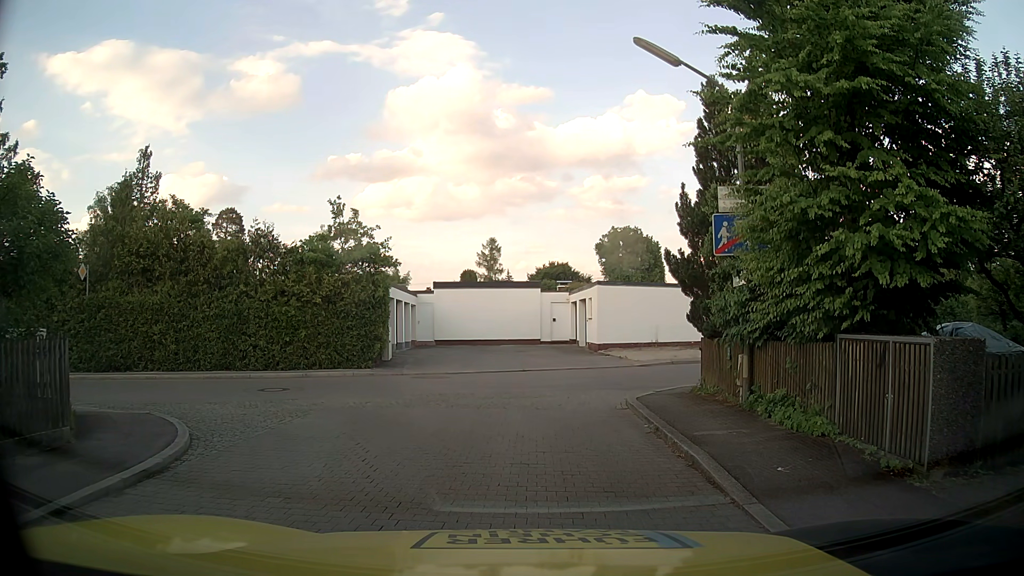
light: Day
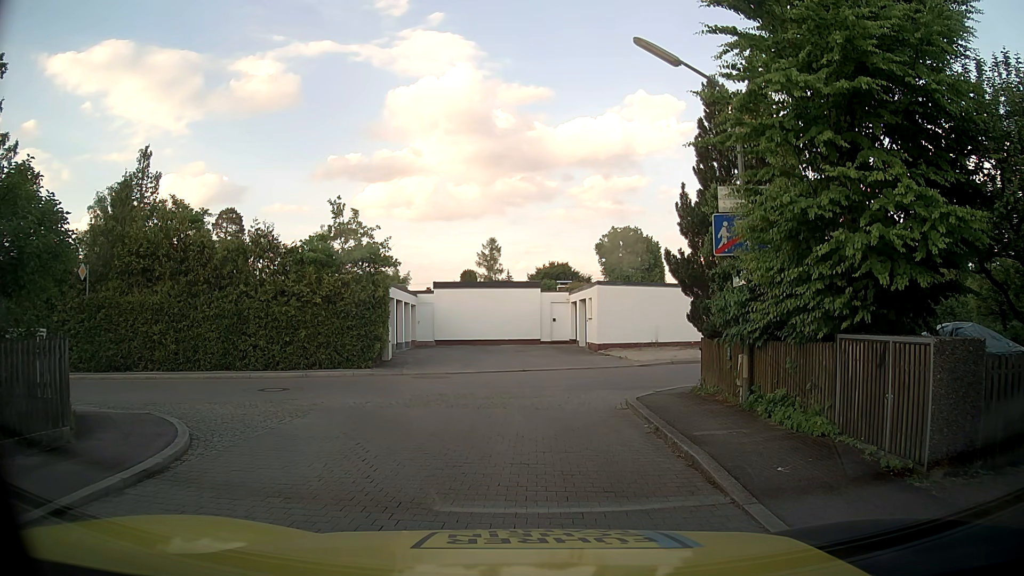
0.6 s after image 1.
(0.0, 0.0) m; 0°
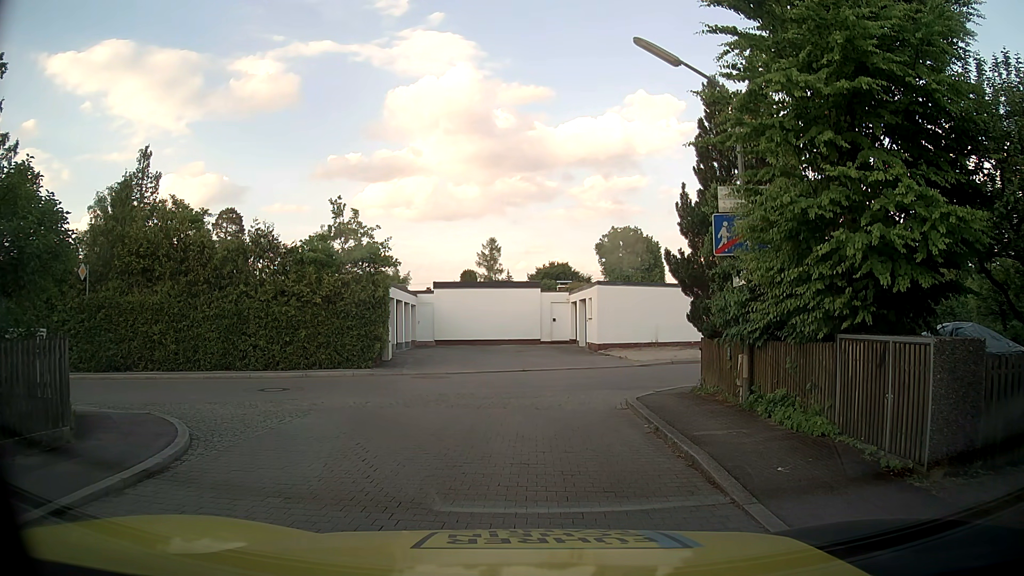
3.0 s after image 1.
(0.0, 0.0) m; 0°
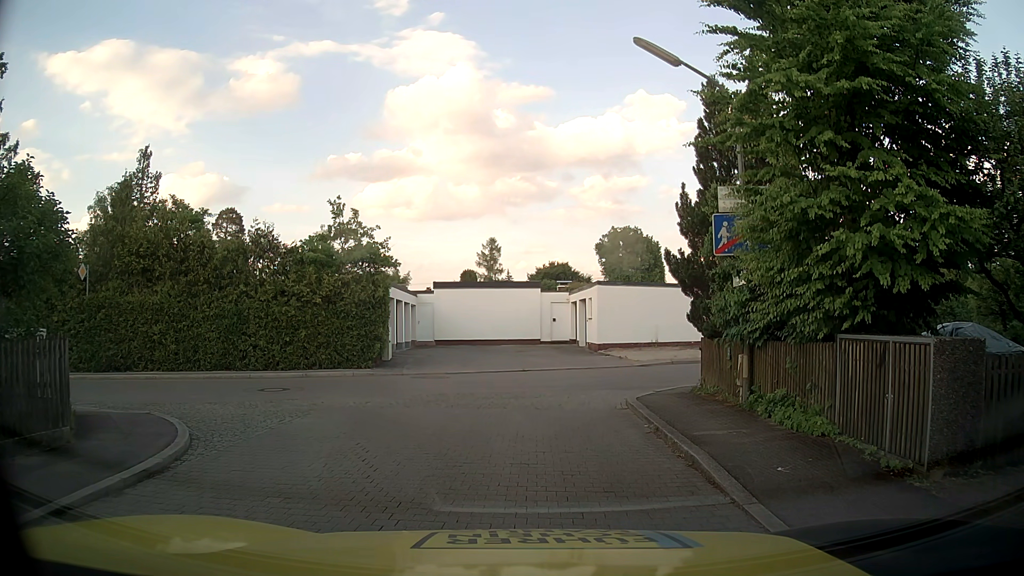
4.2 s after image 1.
(0.0, 0.0) m; 0°
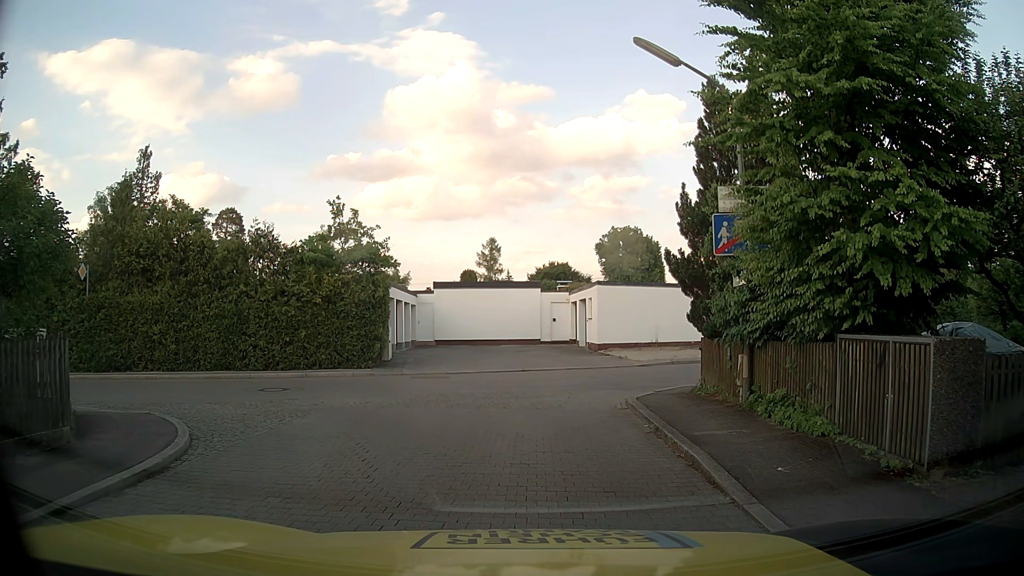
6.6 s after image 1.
(0.0, 0.0) m; 0°
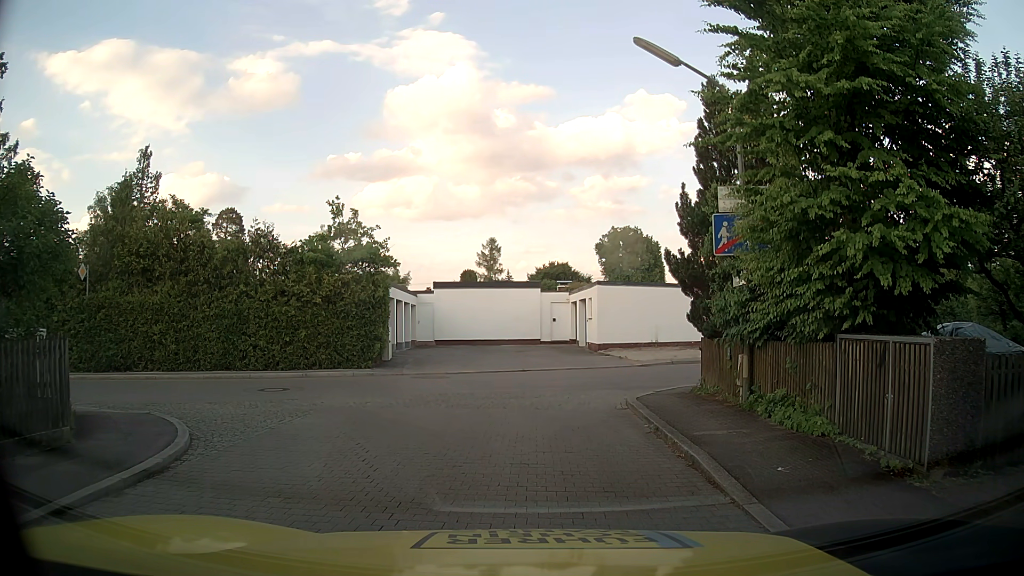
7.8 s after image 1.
(0.0, 0.0) m; 0°
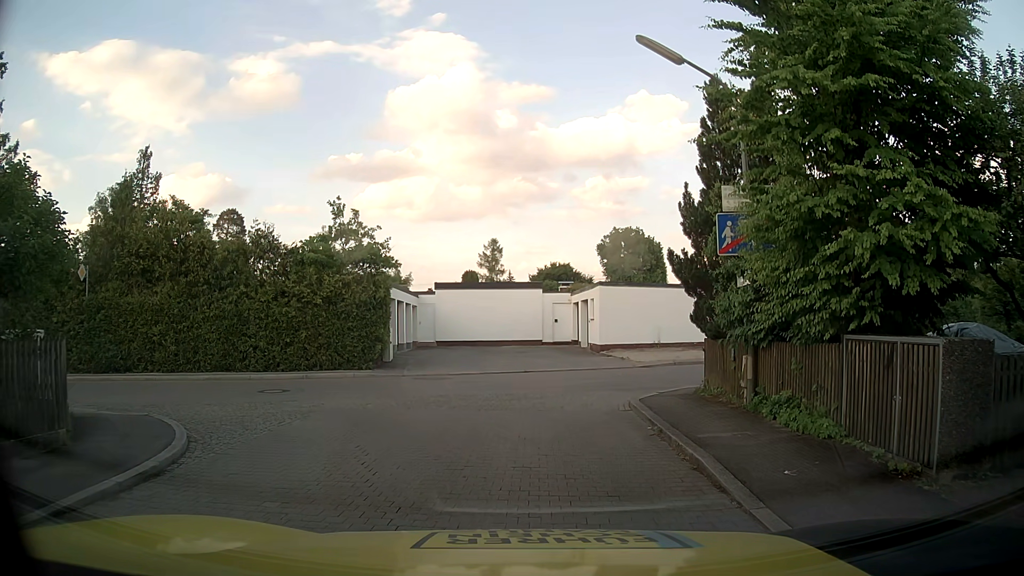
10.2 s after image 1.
(0.0, +0.1) m; 0°
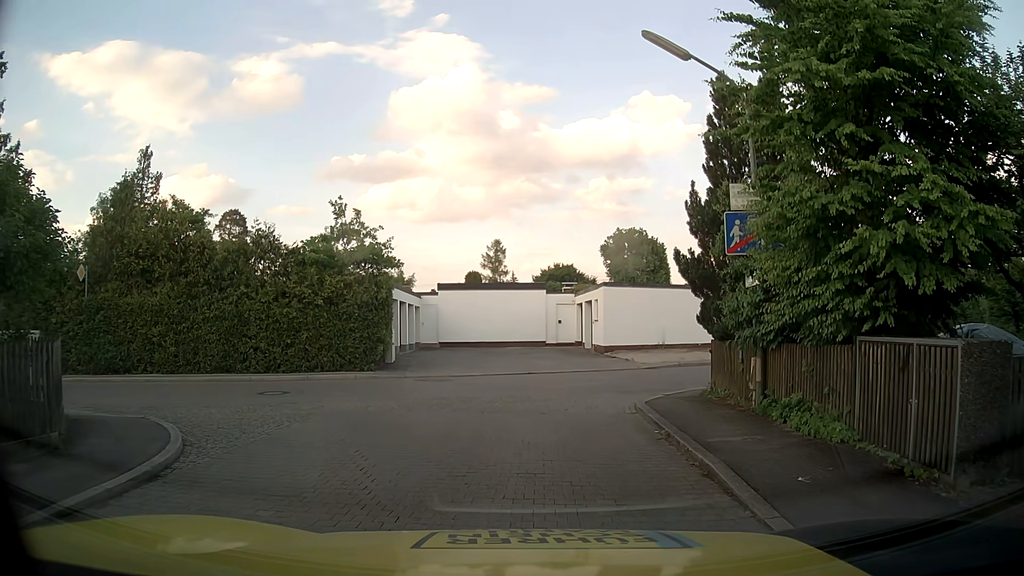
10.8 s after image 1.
(0.0, +0.3) m; 0°
